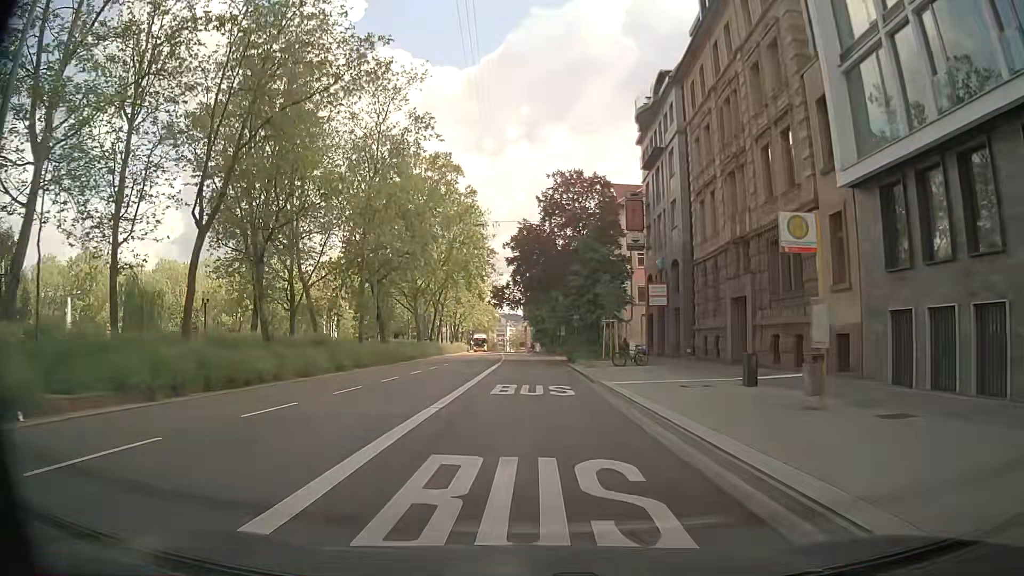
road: secondary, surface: asphalt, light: Day
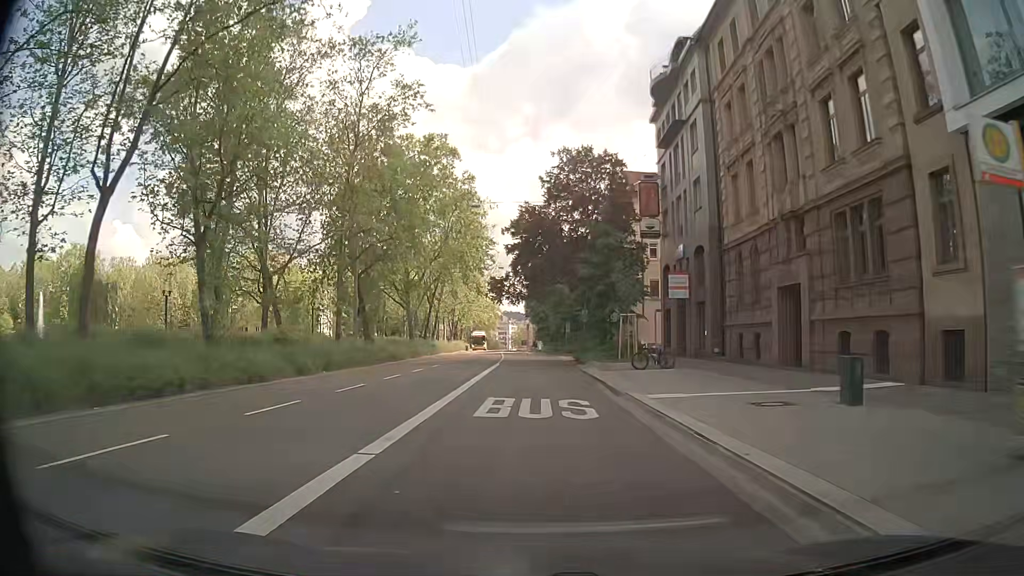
(-0.1, +5.9) m; 0°
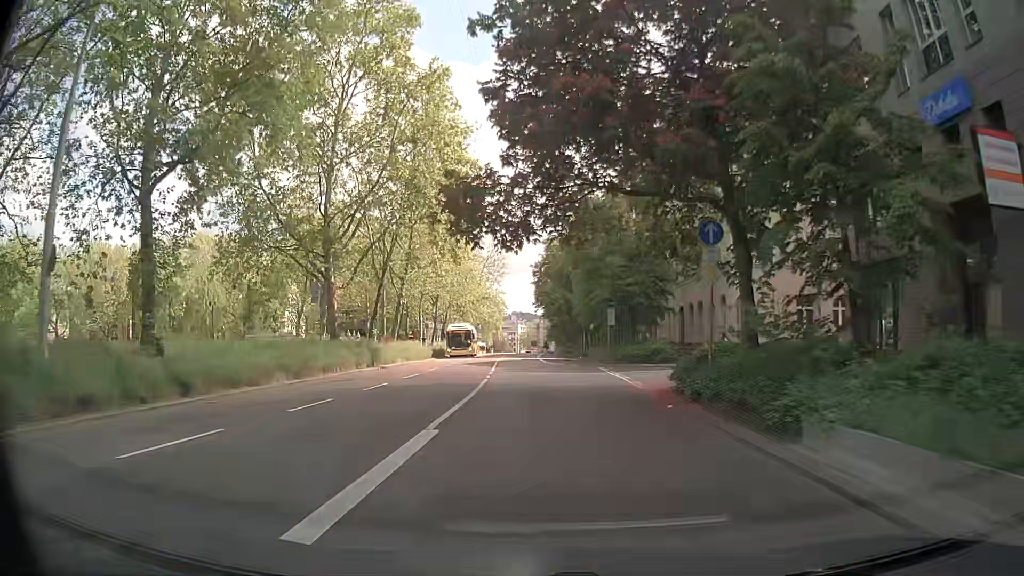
(-0.8, +29.4) m; -1°
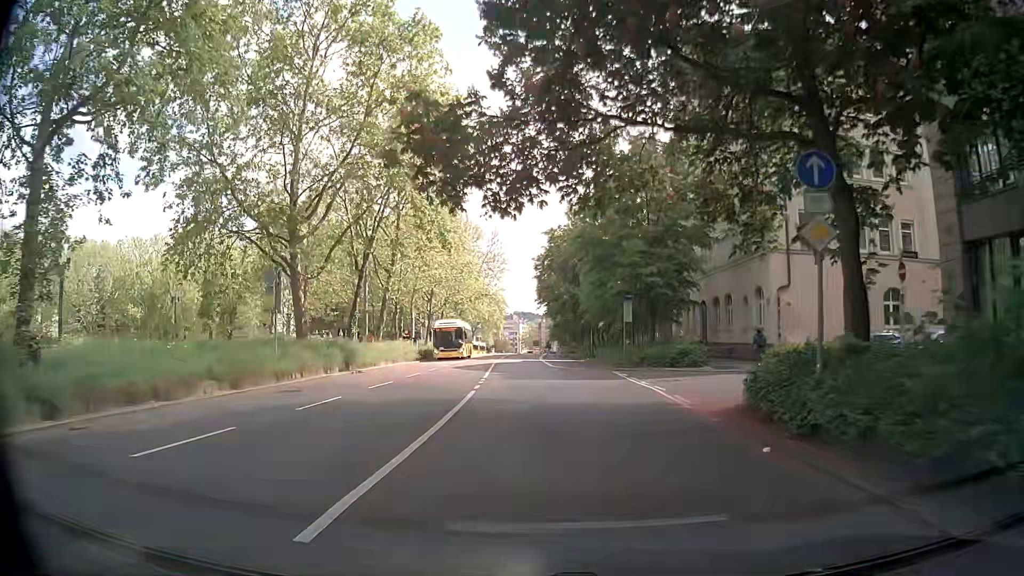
(-0.1, +5.9) m; -1°
